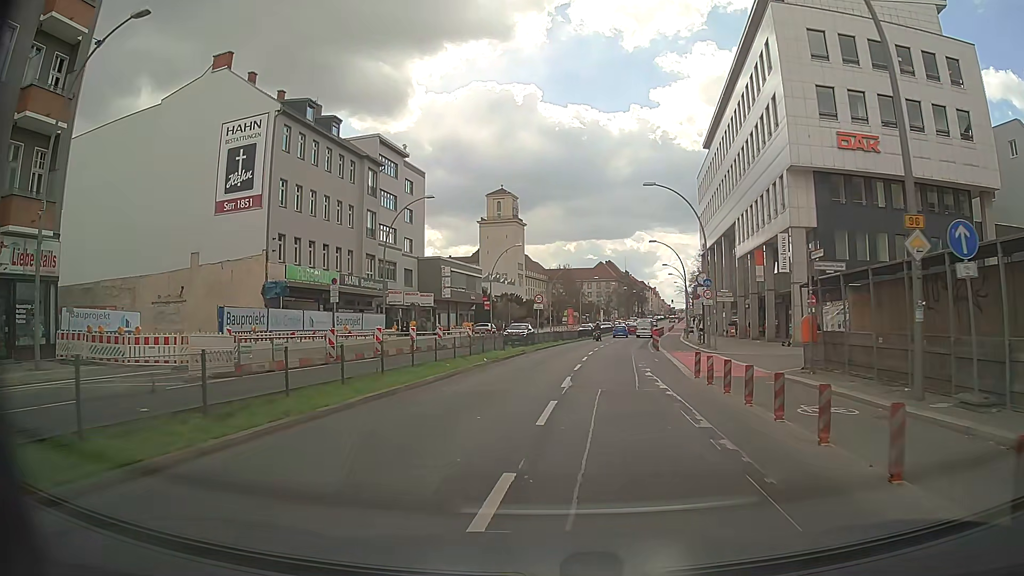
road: primary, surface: asphalt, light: Day
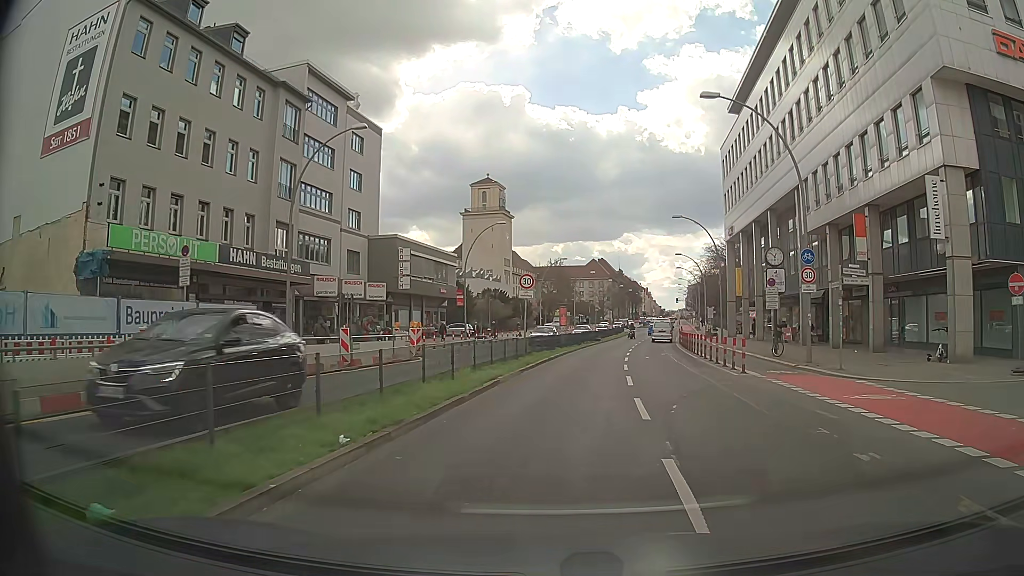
(-0.3, +17.2) m; 0°
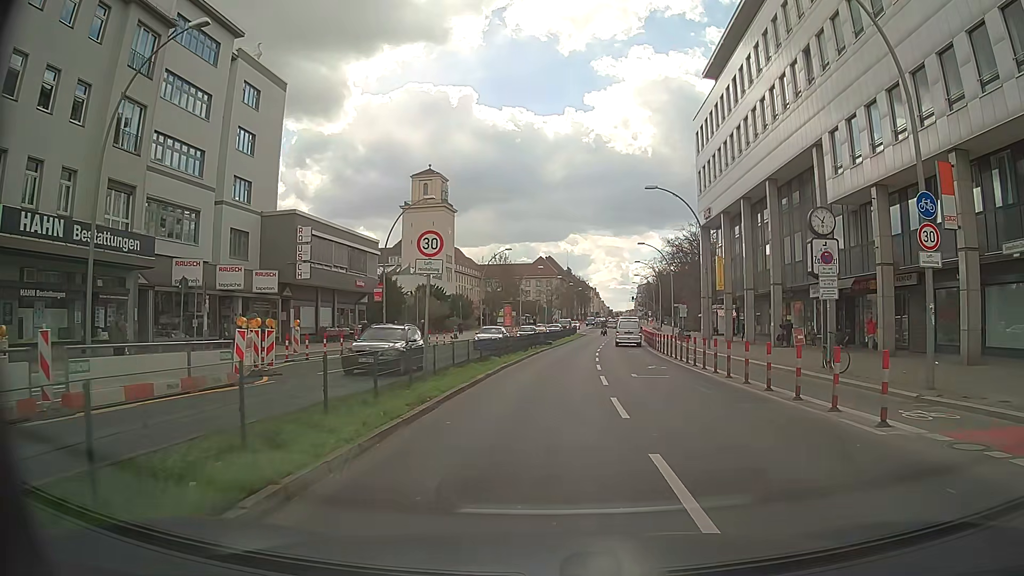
(+0.5, +11.8) m; +4°
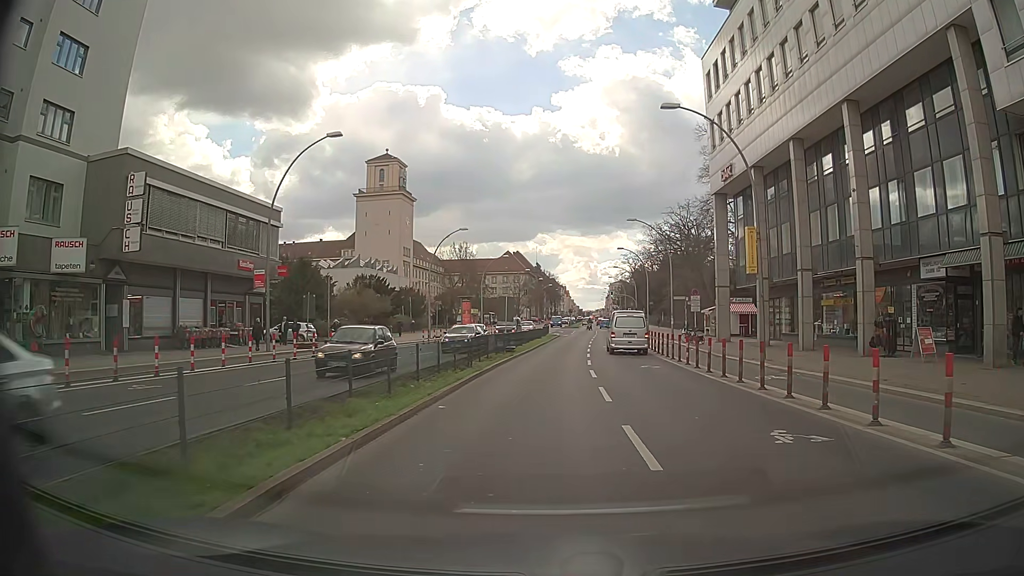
(+0.5, +16.1) m; +3°
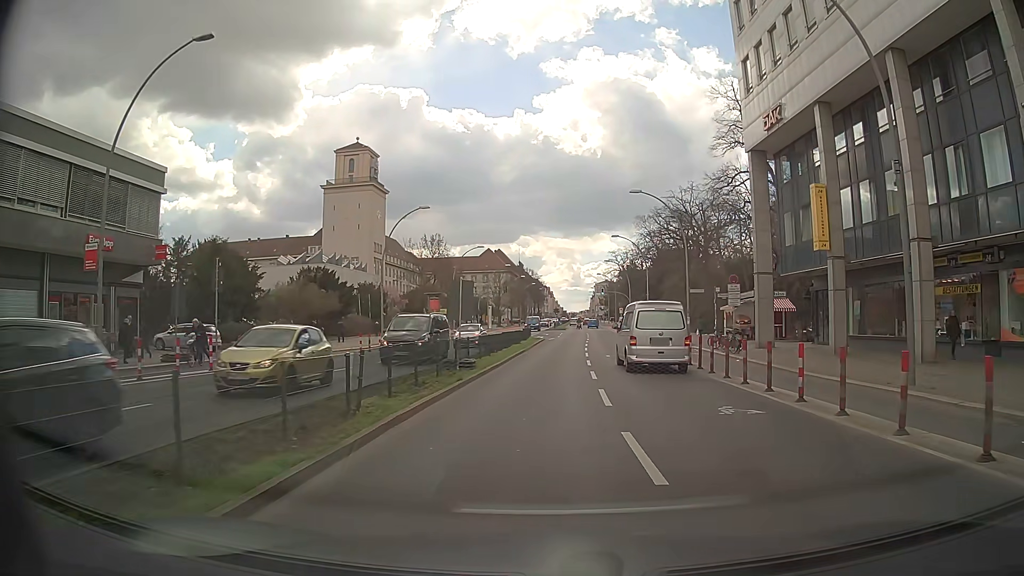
(+0.1, +12.7) m; +1°
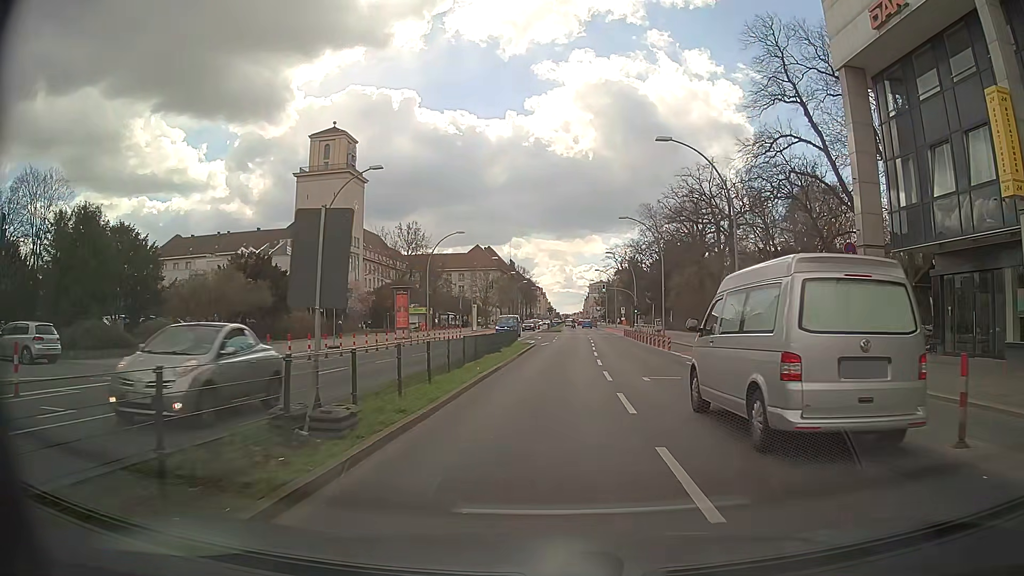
(0.0, +13.3) m; +1°
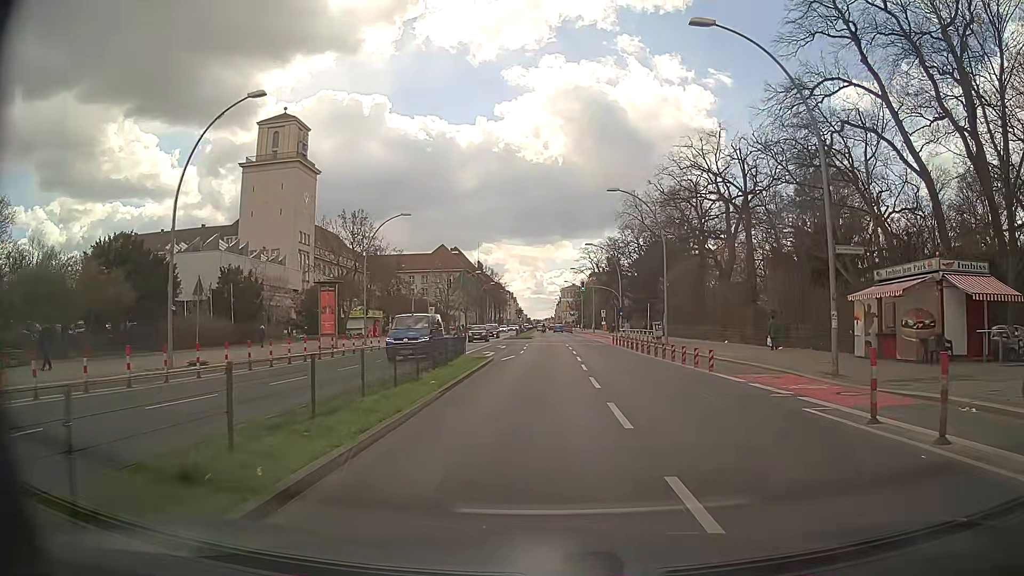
(+0.3, +13.7) m; +3°
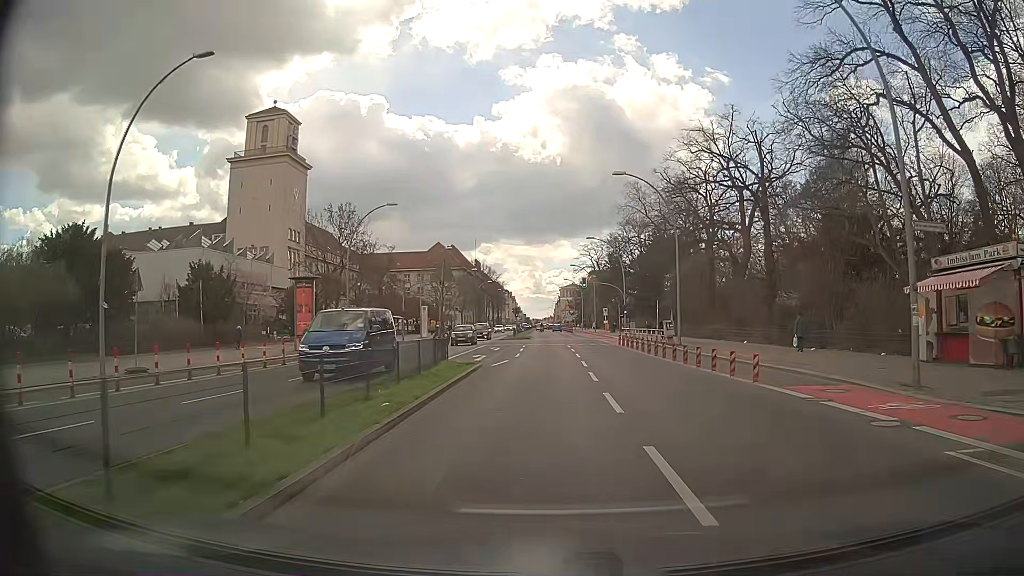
(0.0, +4.6) m; 0°
(0, +10) (0, +20) (0, +30) (0, +40) (0, +50) (0, +60) (0, +70) (0, +80) (-1, +90) (-1, +100) m
